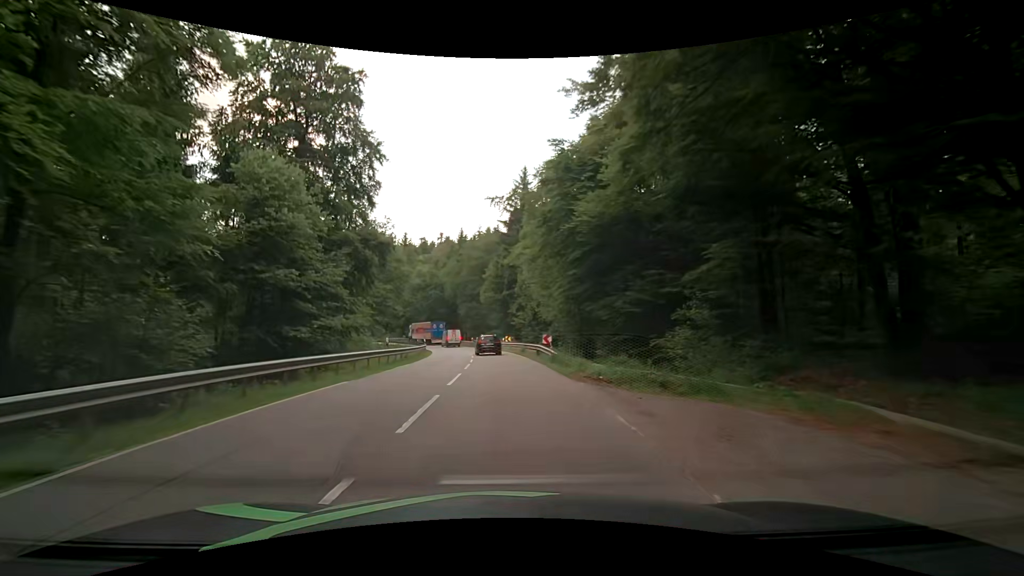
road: secondary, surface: asphalt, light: Day
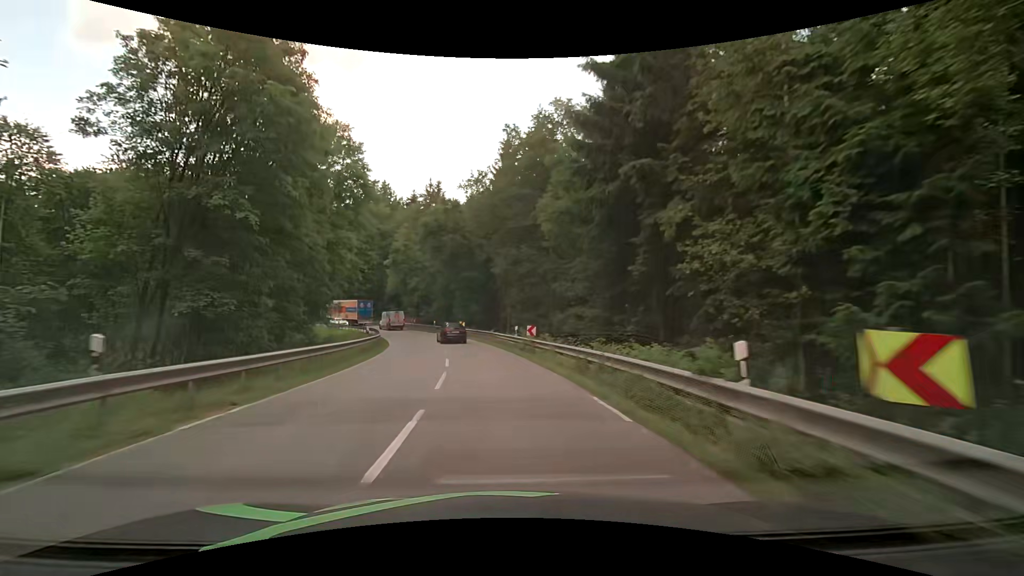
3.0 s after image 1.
(-2.2, +46.6) m; -6°
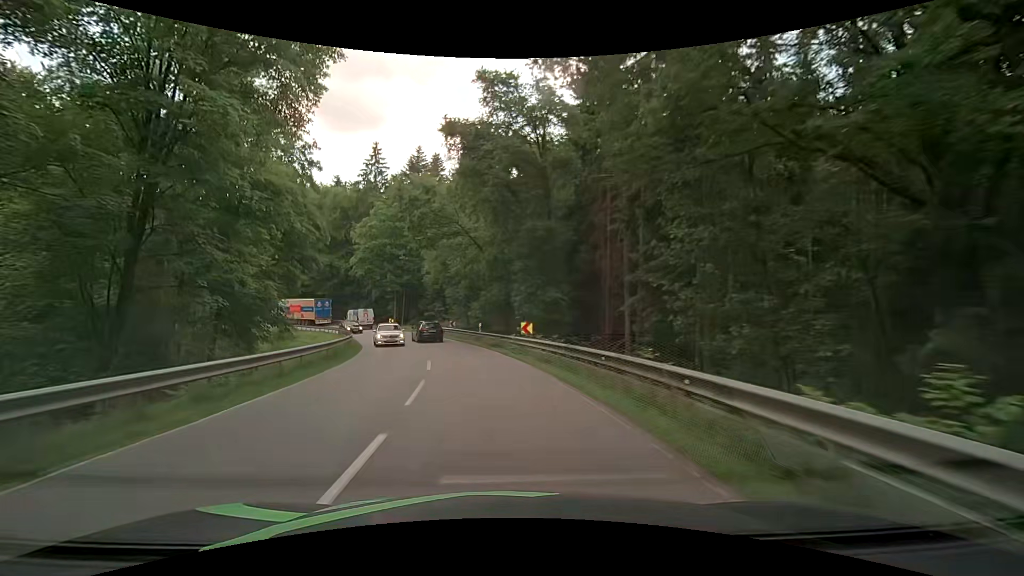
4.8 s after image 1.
(-1.8, +27.7) m; -7°
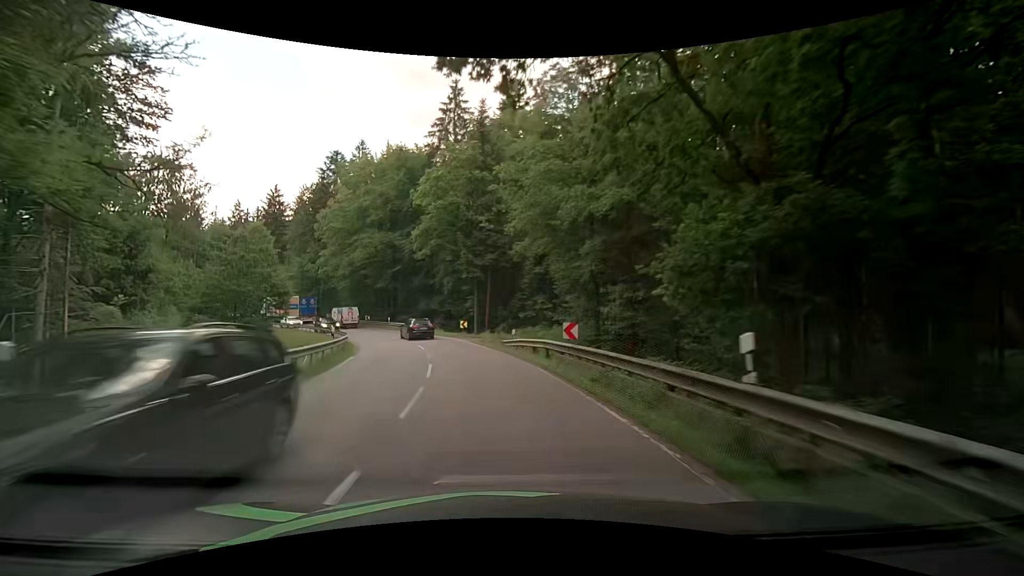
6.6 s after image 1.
(-3.3, +27.1) m; -13°
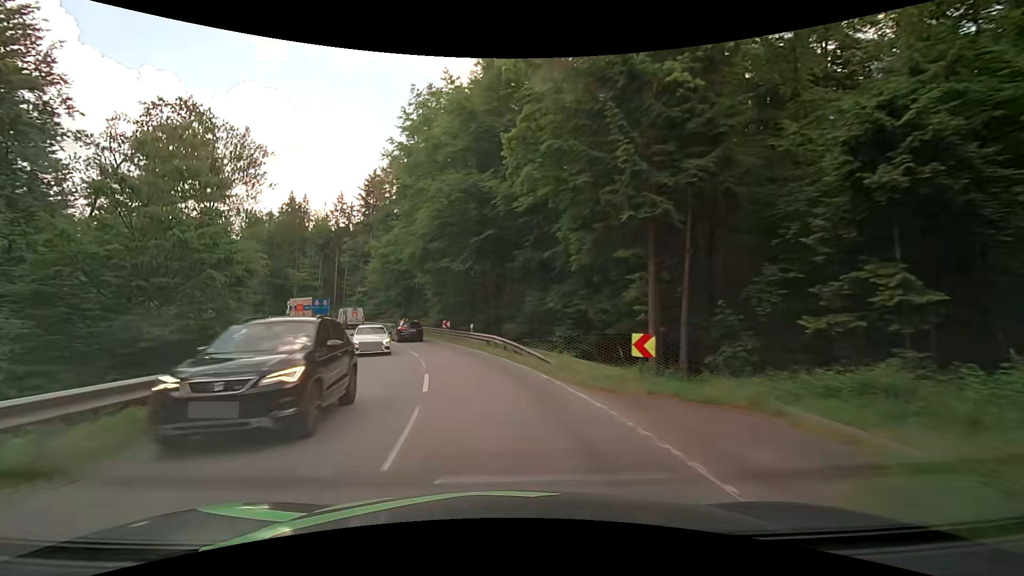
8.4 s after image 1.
(-3.2, +27.0) m; -14°
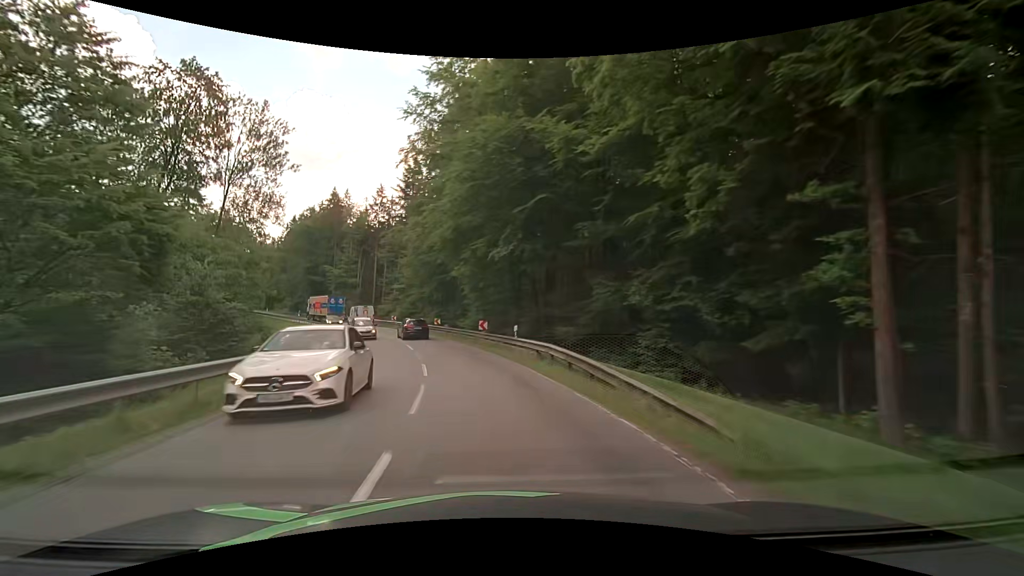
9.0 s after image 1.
(-0.5, +9.1) m; -6°
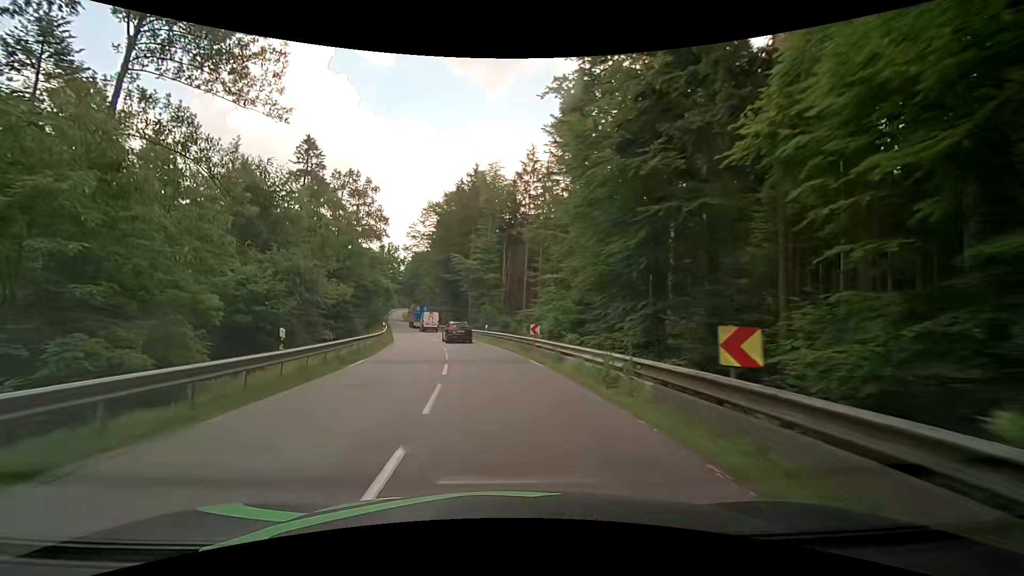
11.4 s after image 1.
(-6.2, +35.6) m; -19°
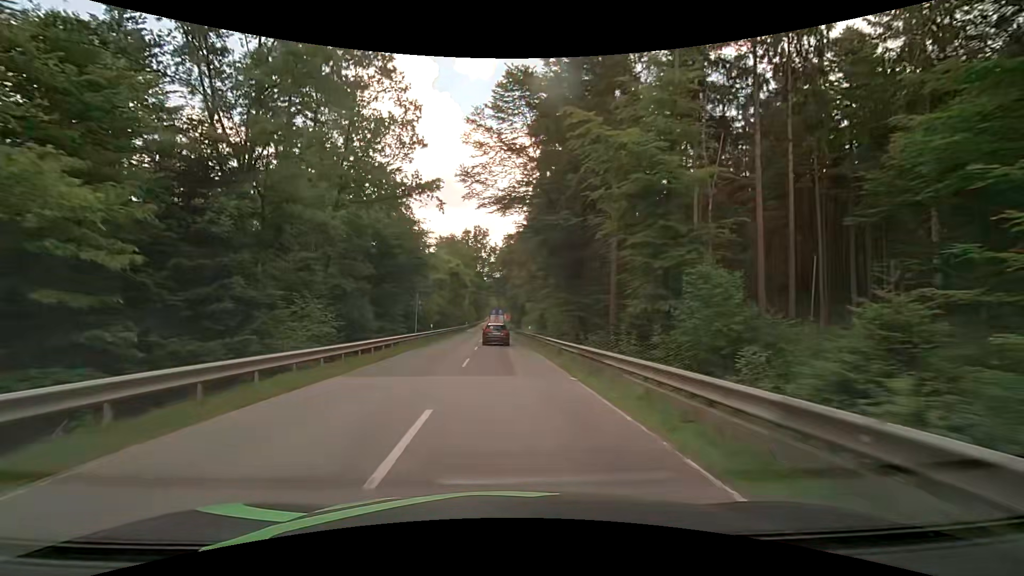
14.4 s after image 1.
(-5.5, +44.9) m; -11°
(0, +10) (-1, +20) (-1, +30) (-1, +40) (-2, +50) (-2, +60) (-3, +70) (-3, +80) (-4, +90) (-4, +100) m
